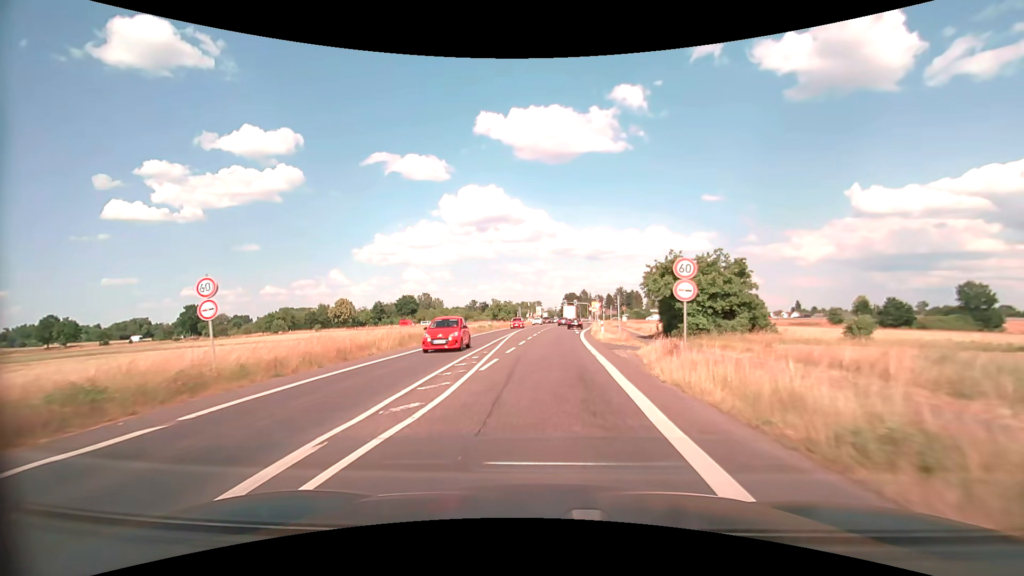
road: secondary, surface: asphalt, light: Day
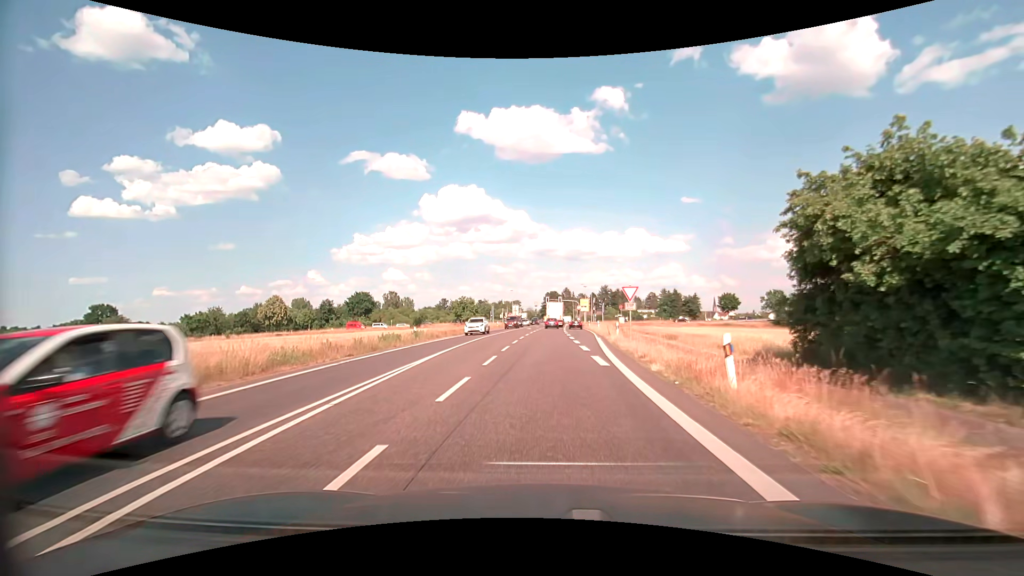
(+0.6, +29.2) m; +3°
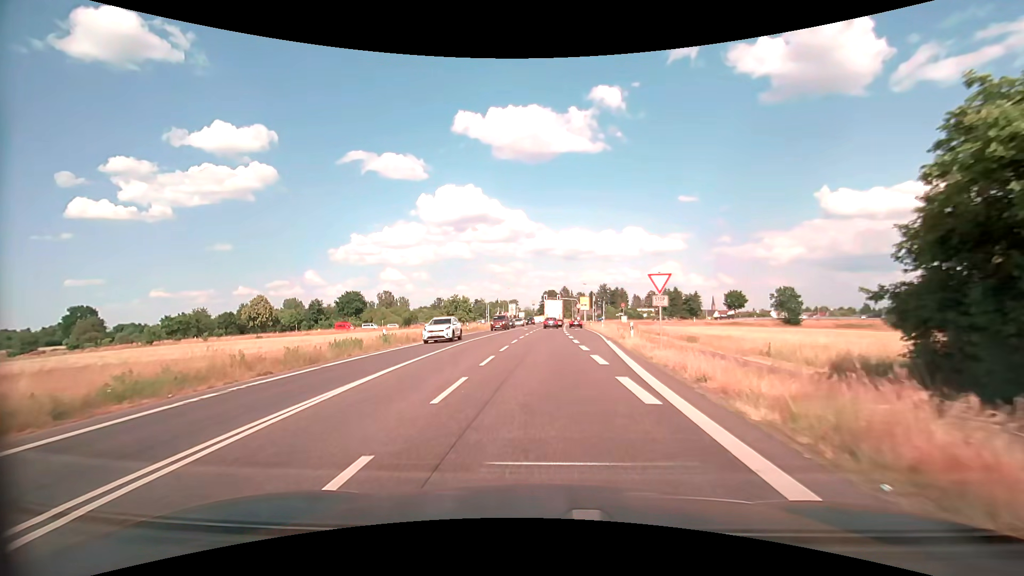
(0.0, +6.3) m; 0°
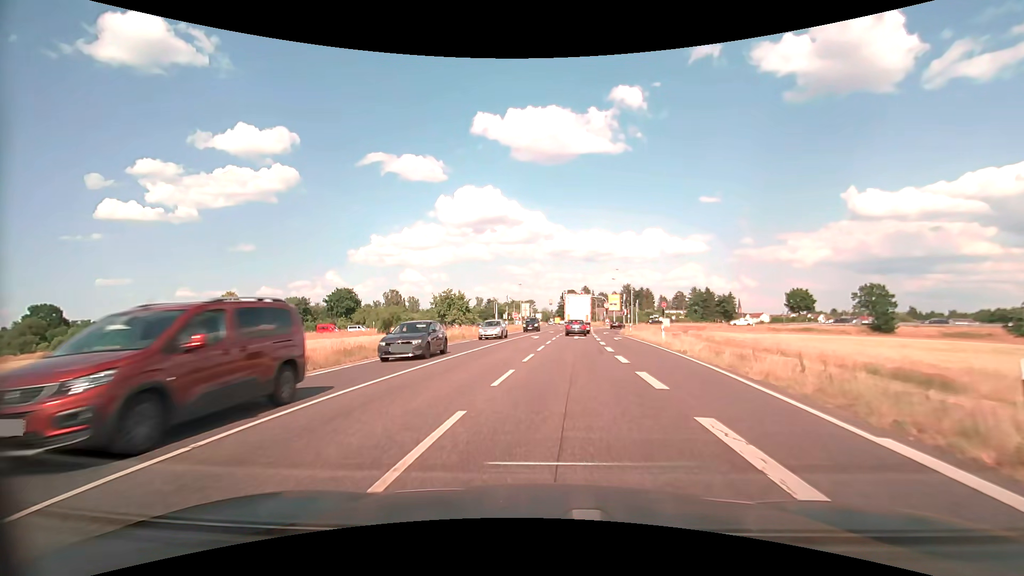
(0.0, +21.9) m; -2°
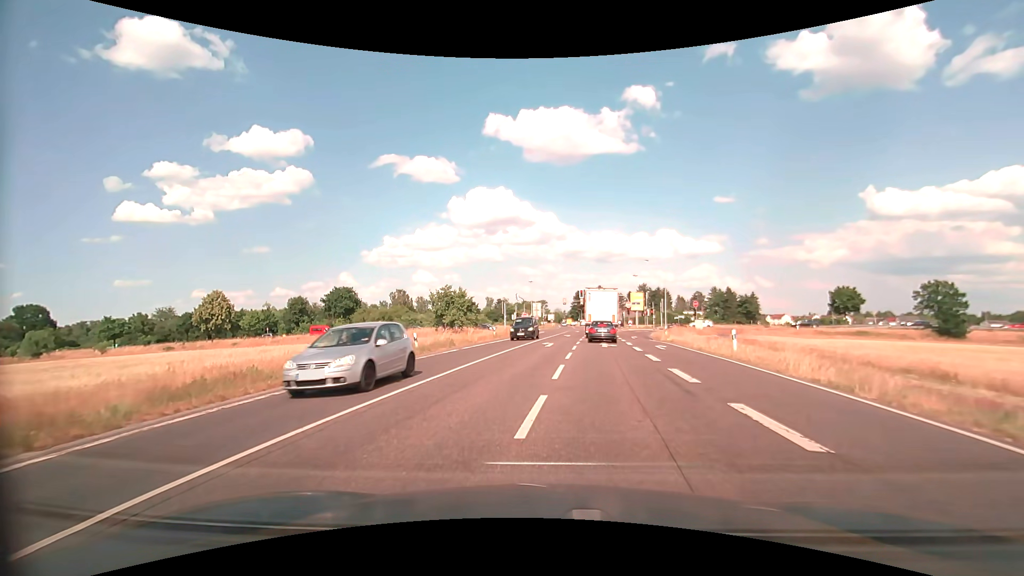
(-0.2, +10.2) m; -2°
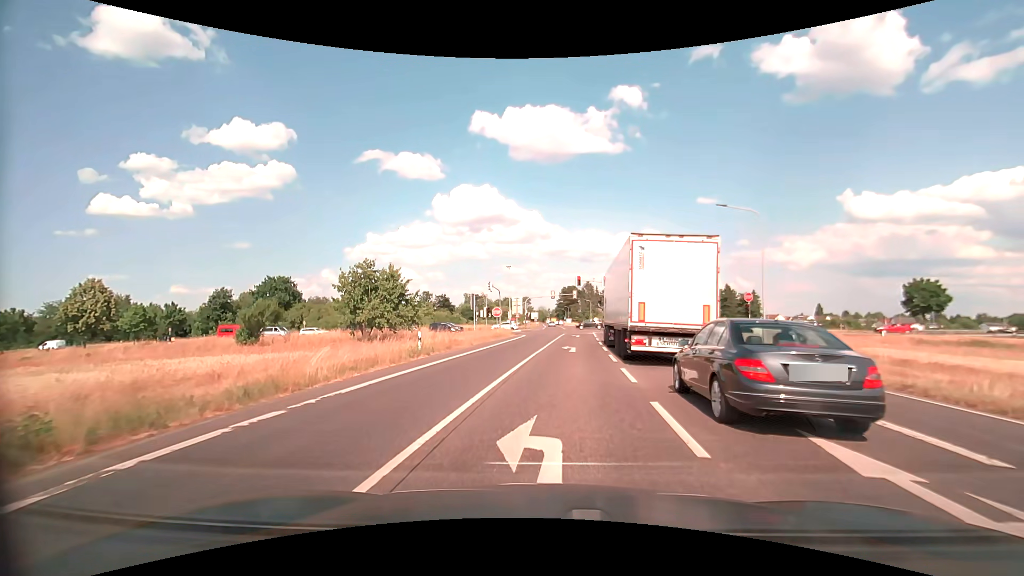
(+0.1, +24.7) m; +2°
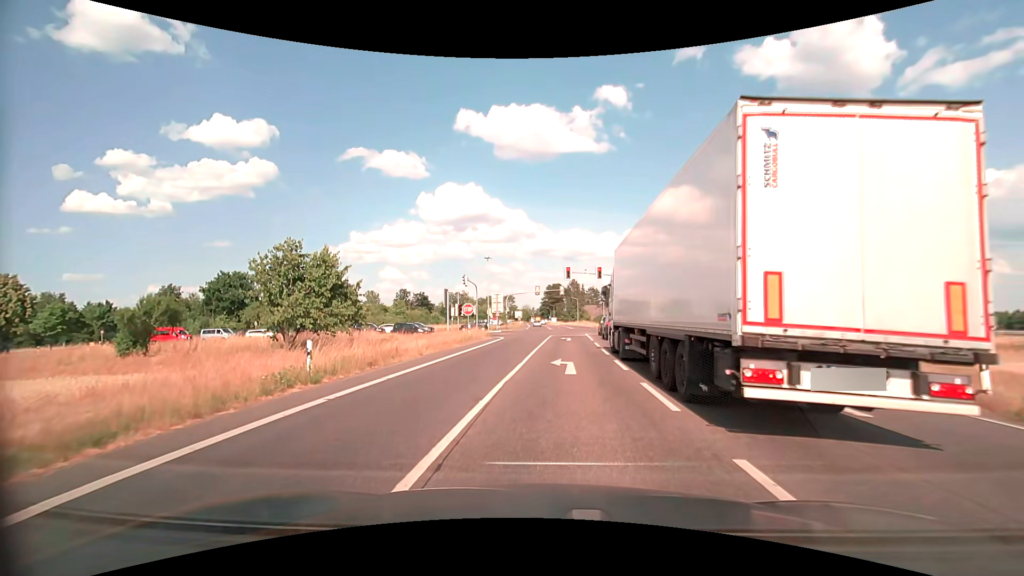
(+0.1, +9.4) m; +2°
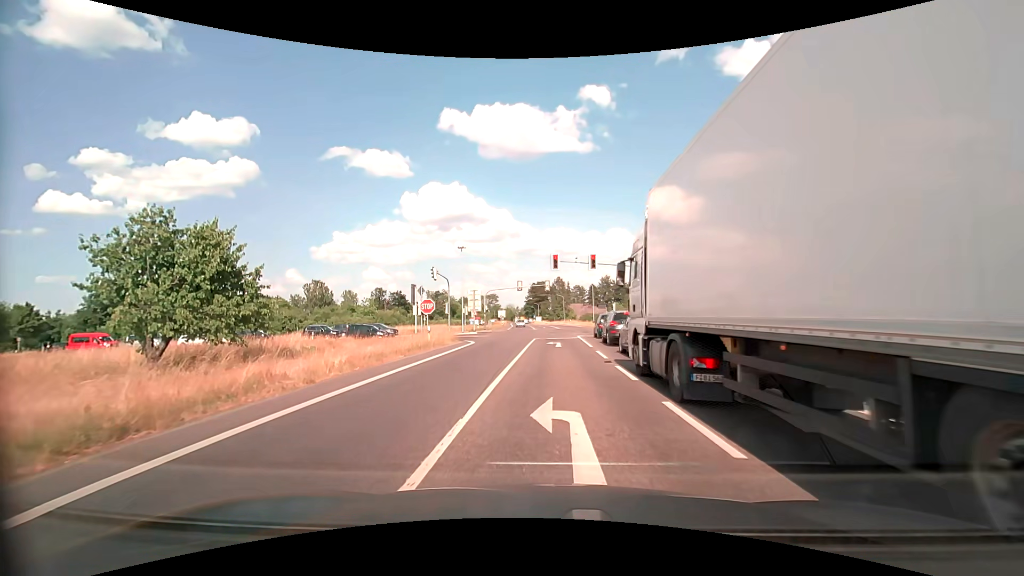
(+0.2, +8.8) m; +1°
(0, +10) (0, +20) (+1, +30) (+1, +40) (+1, +50) (-2, +59) (-11, +64) (-21, +64) (-31, +63) (-41, +63) m
